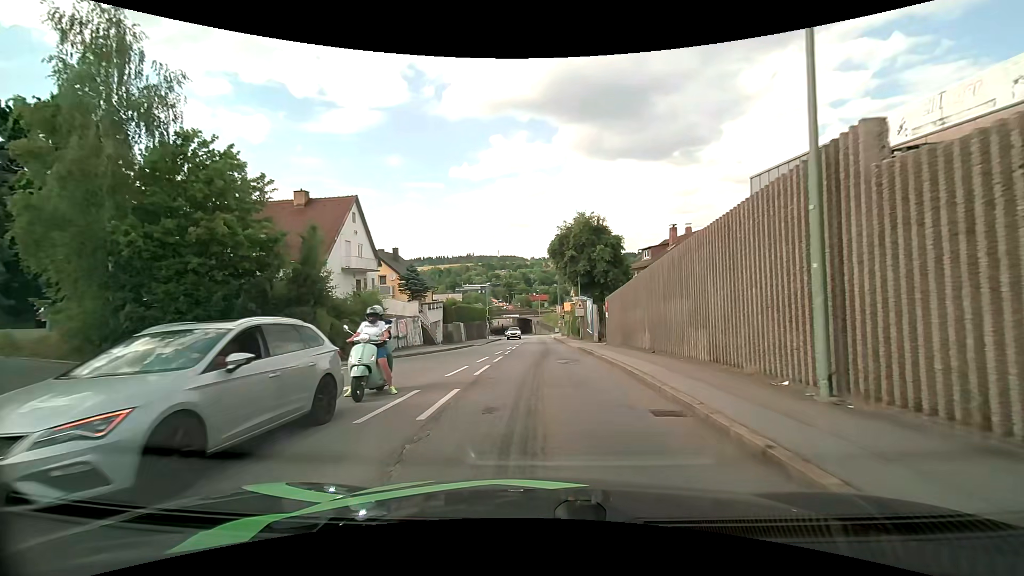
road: tertiary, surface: asphalt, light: Day
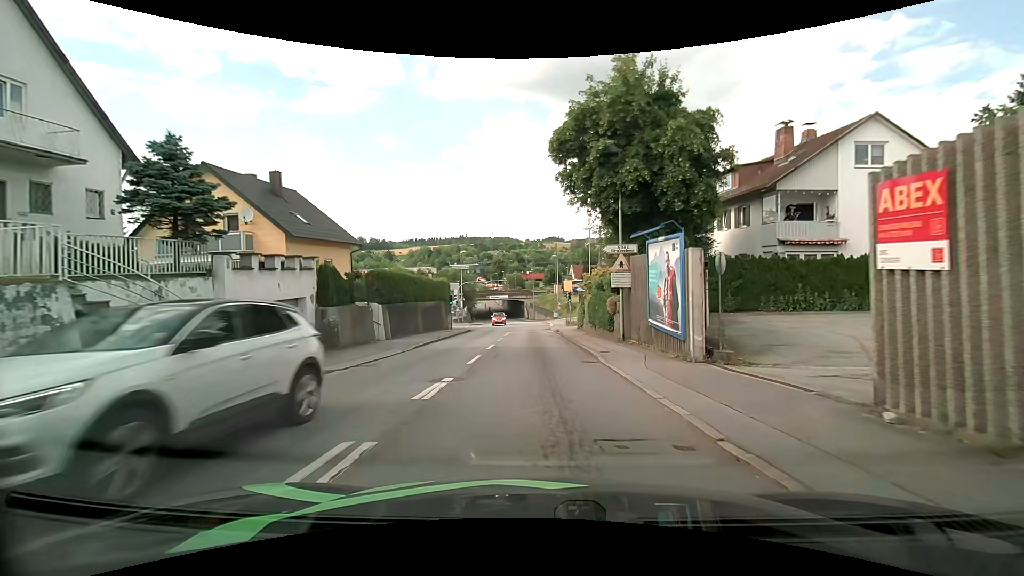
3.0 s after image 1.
(+0.2, +25.7) m; 0°
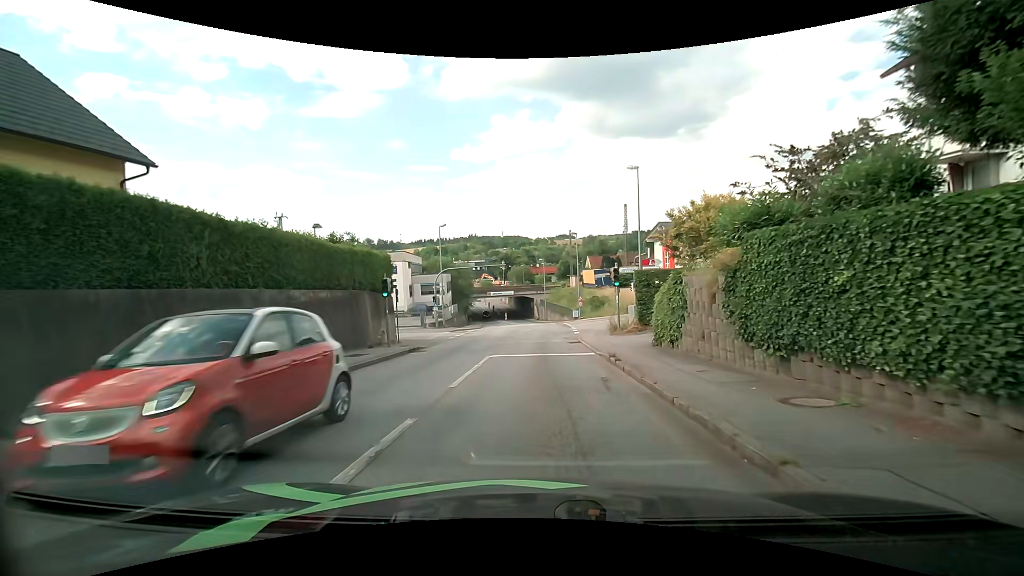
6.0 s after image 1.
(-0.2, +21.4) m; -1°
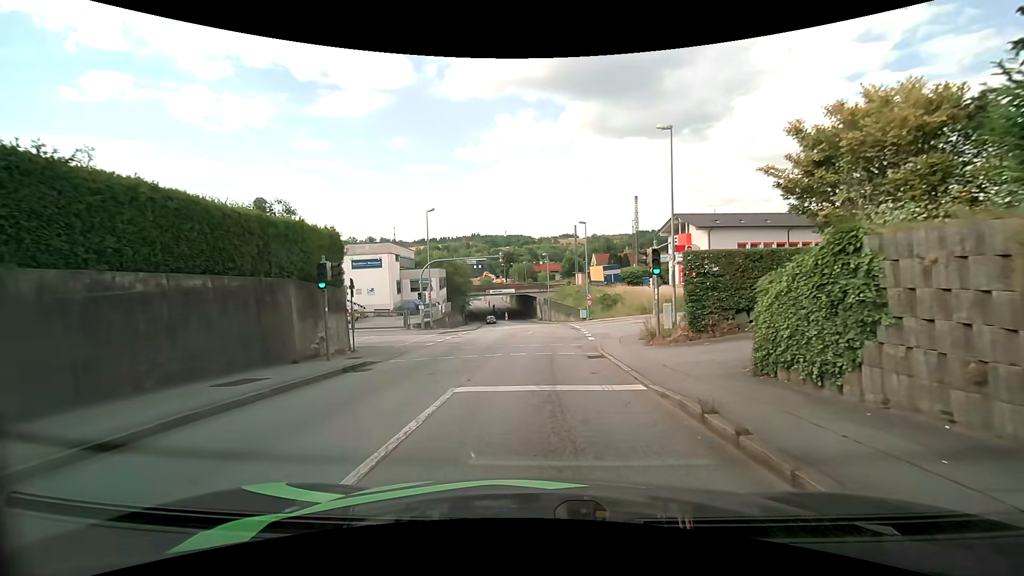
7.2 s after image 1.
(0.0, +6.9) m; 0°
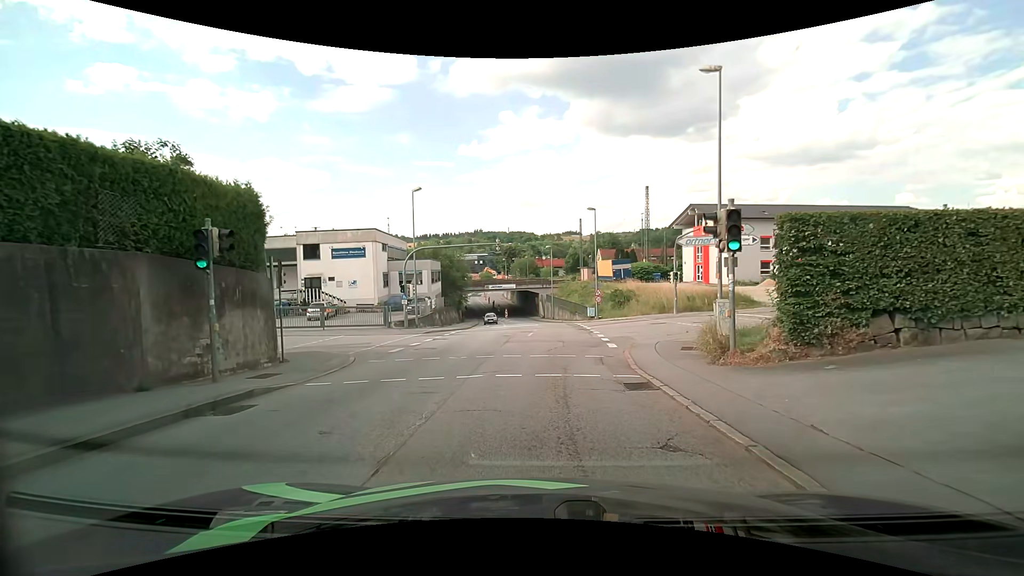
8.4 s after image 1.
(-0.1, +5.7) m; 0°
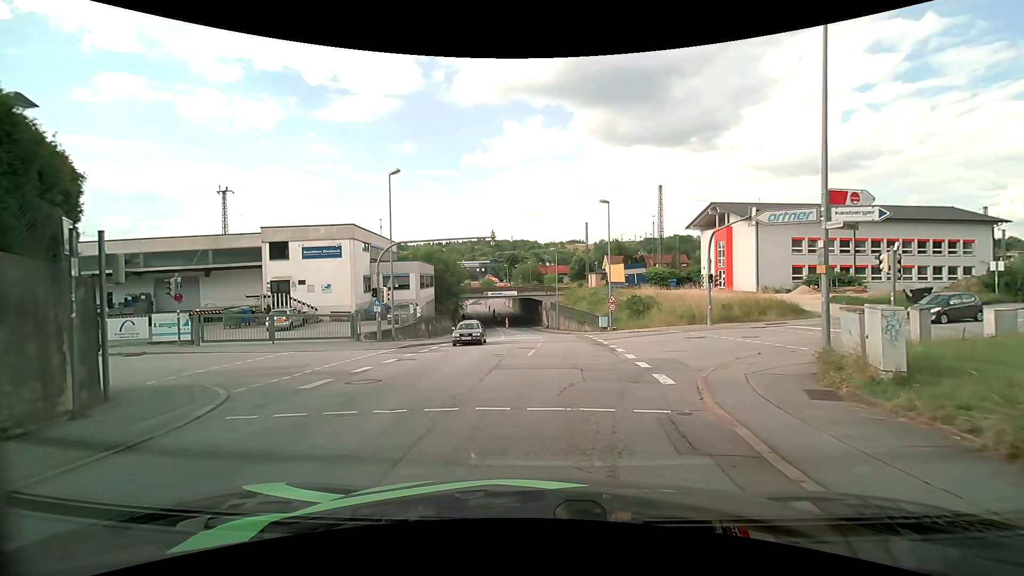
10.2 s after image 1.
(-0.1, +6.7) m; -1°
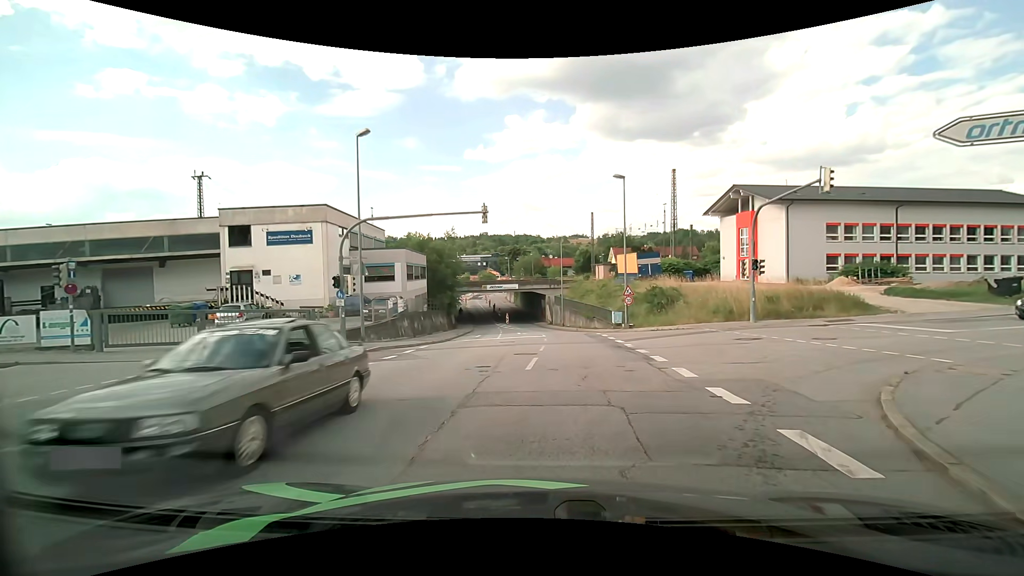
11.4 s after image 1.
(-0.1, +5.9) m; -1°
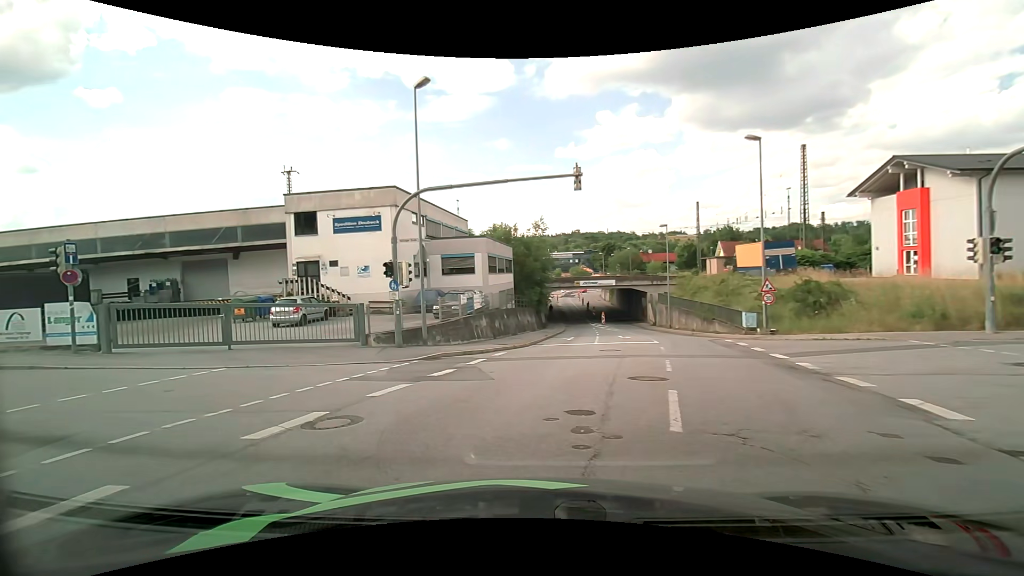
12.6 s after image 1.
(-0.3, +5.8) m; -11°
(-4, +9) (-13, +12) (-23, +13) (-33, +14) (-43, +14) (-53, +15) (-63, +16) (-73, +16) (-83, +17) (-93, +18) m
